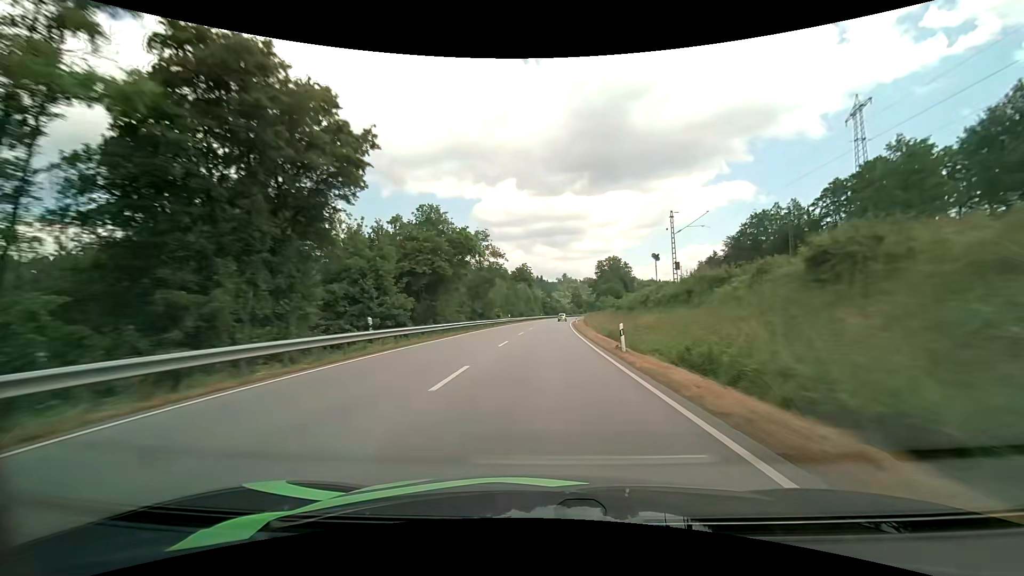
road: primary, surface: asphalt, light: Day
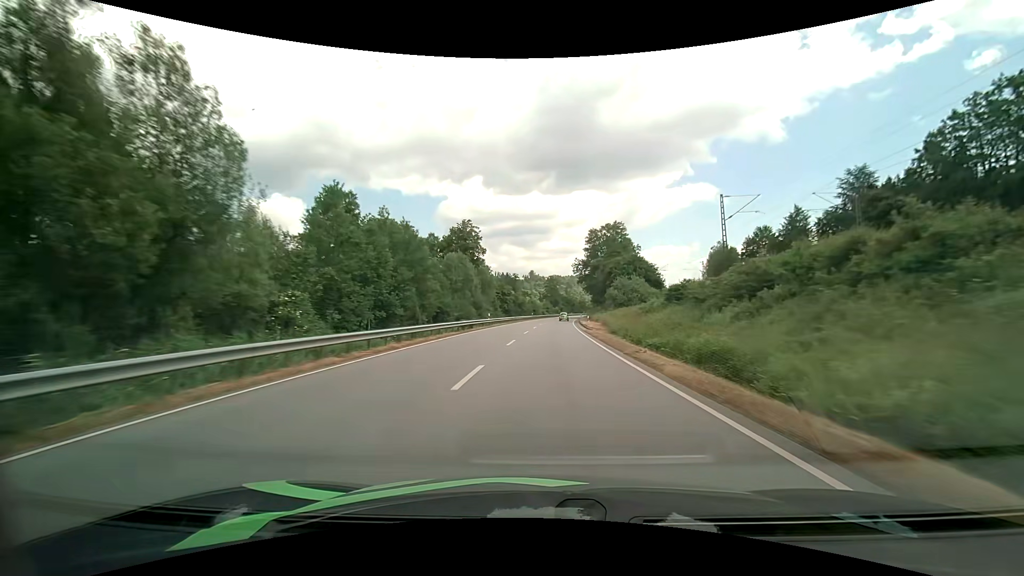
(+2.1, +72.3) m; +4°
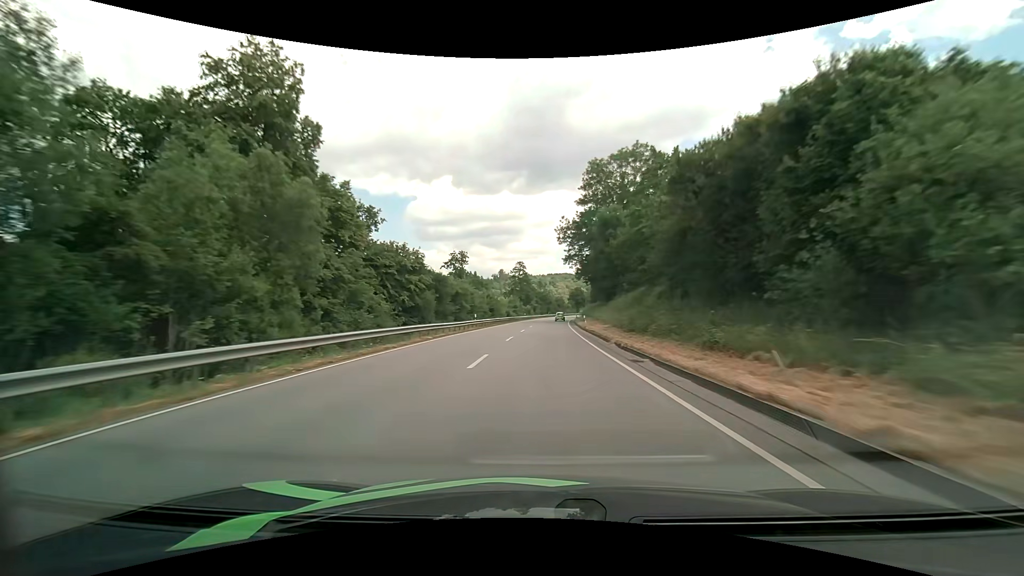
(+1.9, +56.9) m; +3°
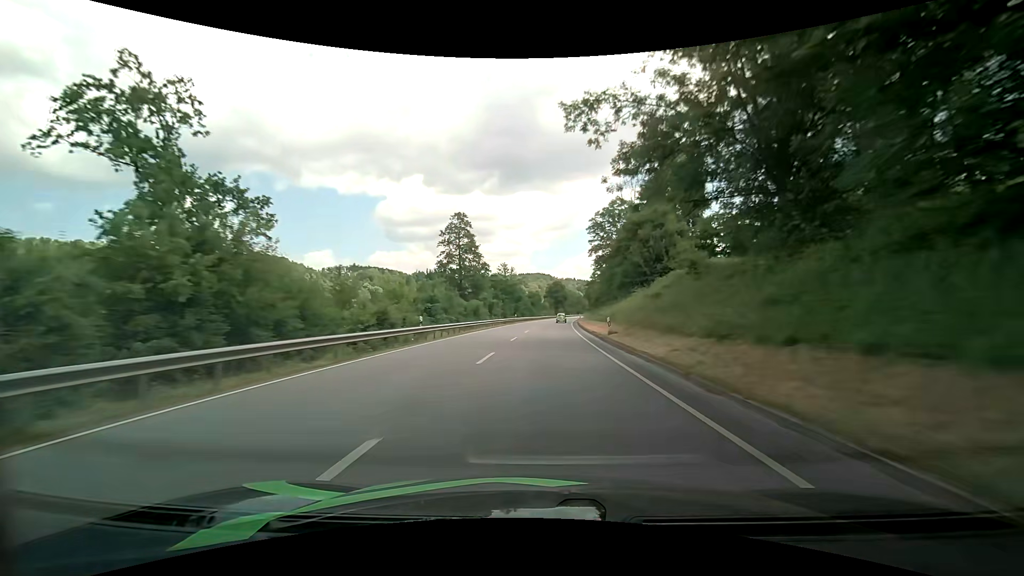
(+2.0, +71.0) m; +3°
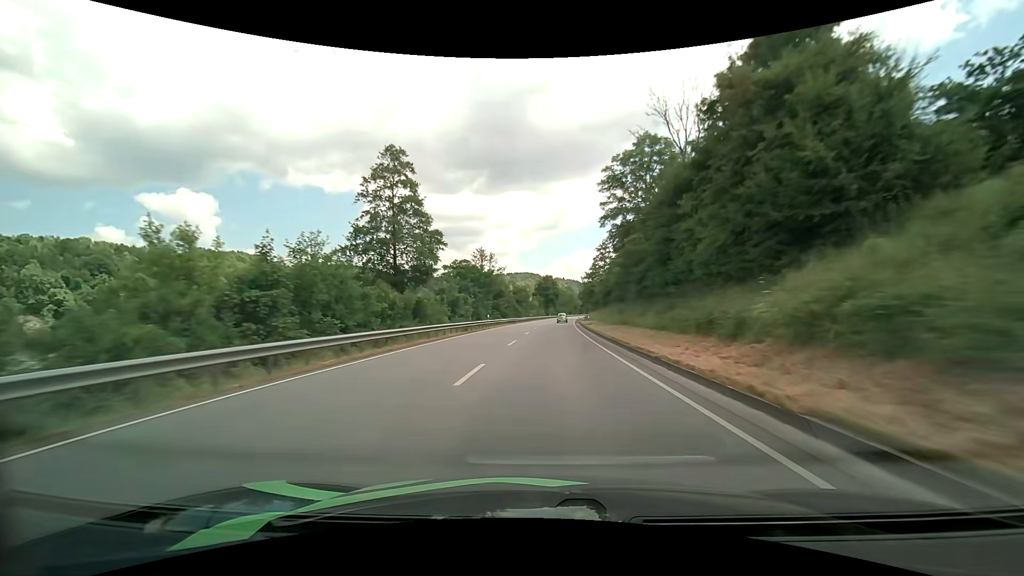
(+0.4, +28.3) m; +1°
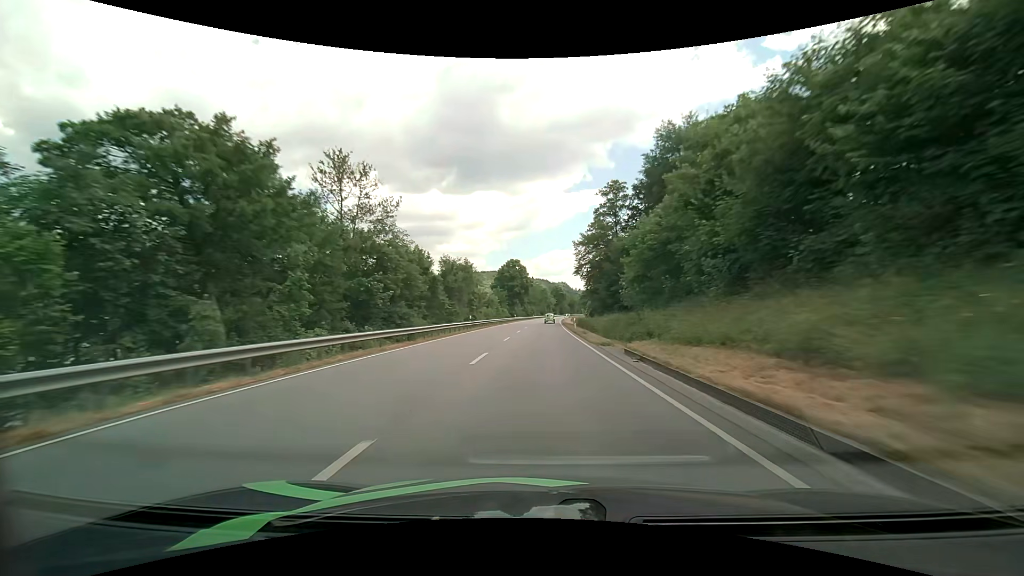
(+2.1, +56.2) m; +4°
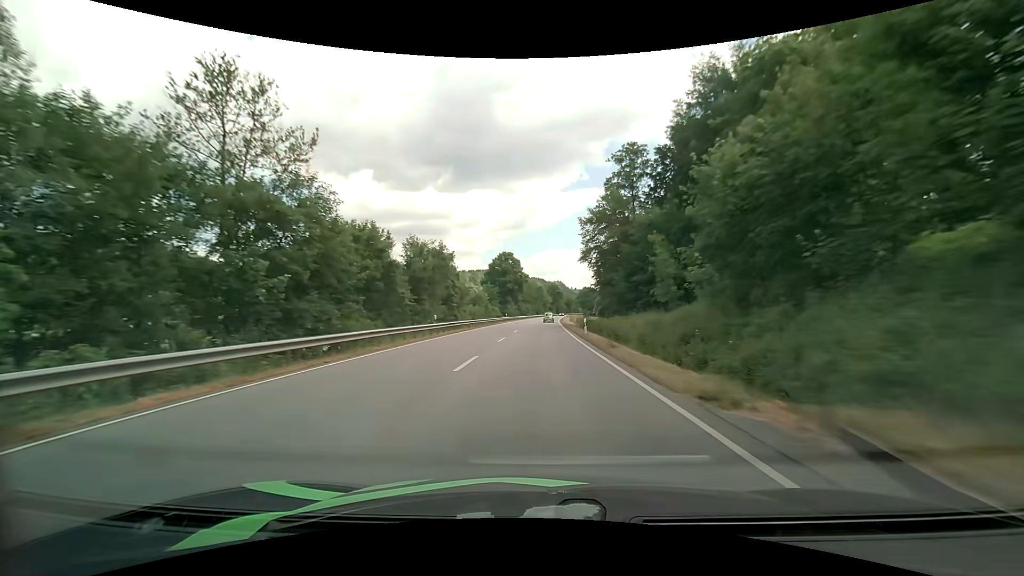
(+0.1, +13.8) m; +1°
(0, +10) (0, +20) (0, +30) (0, +40) (+1, +50) (+1, +60) (+1, +70) (+1, +80) (+2, +90) (+2, +100) m
